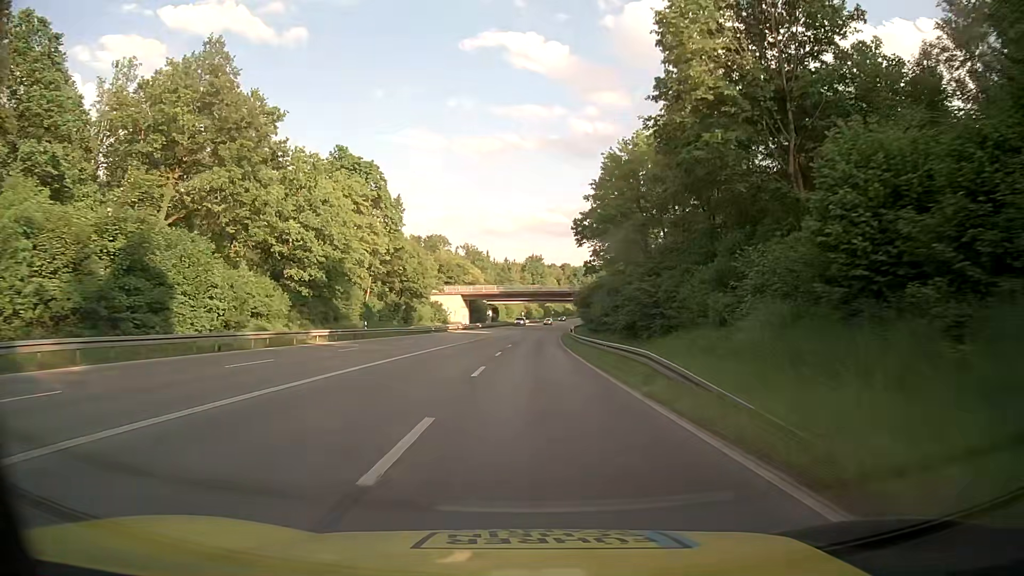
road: secondary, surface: asphalt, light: Day
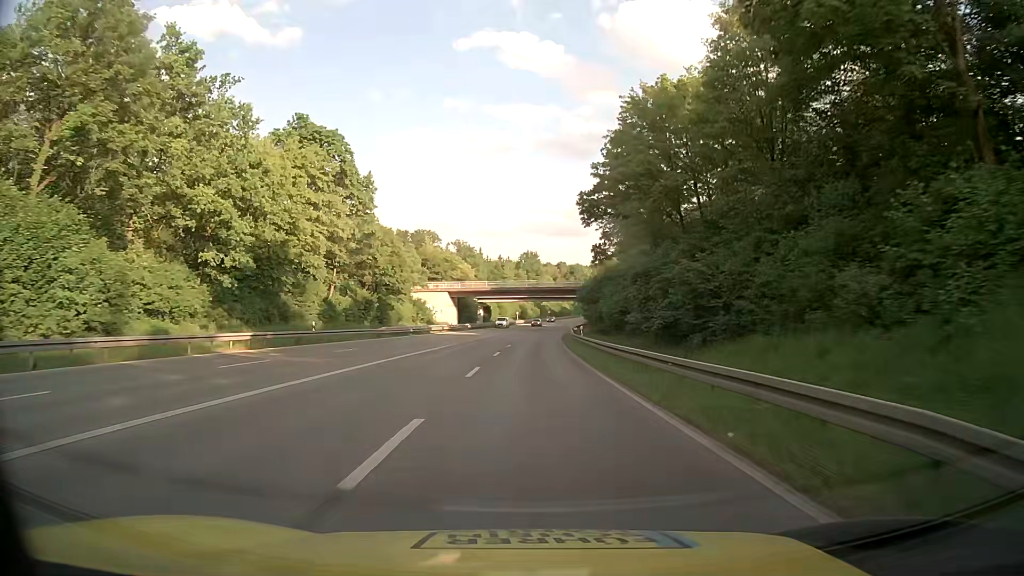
(+0.1, +12.2) m; +1°
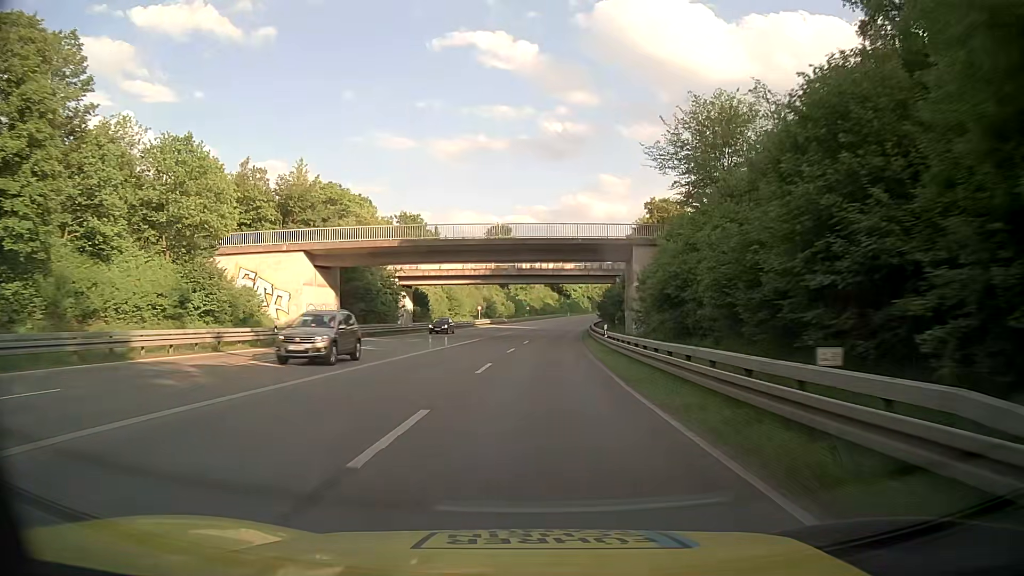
(+0.8, +59.3) m; +2°
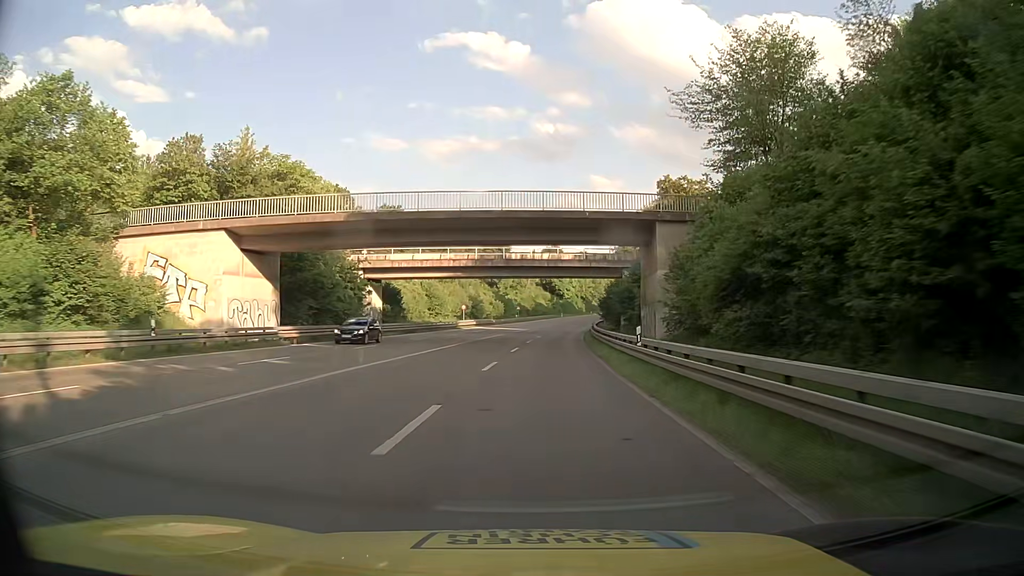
(+0.1, +11.3) m; +1°
